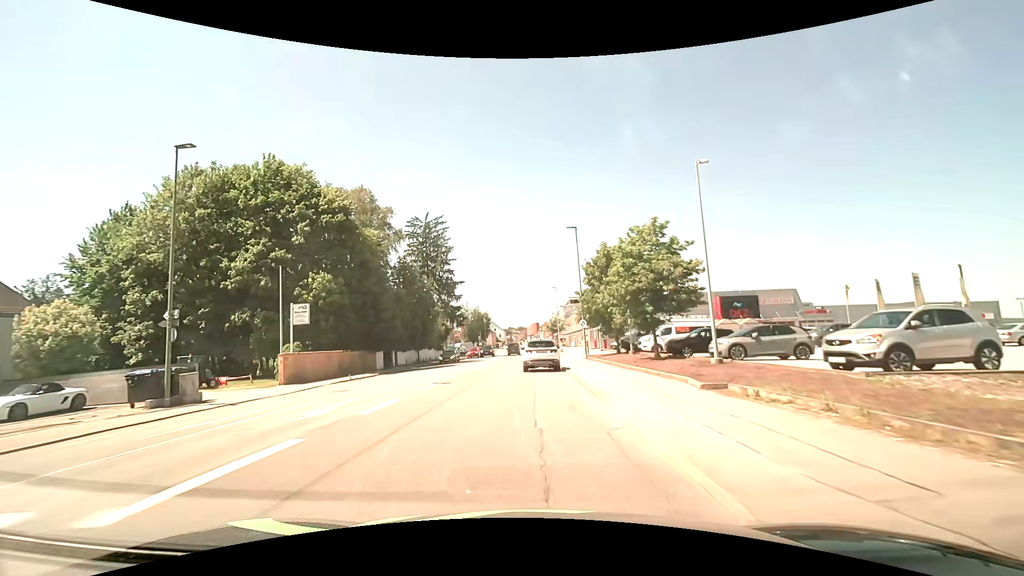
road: tertiary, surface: asphalt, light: Day
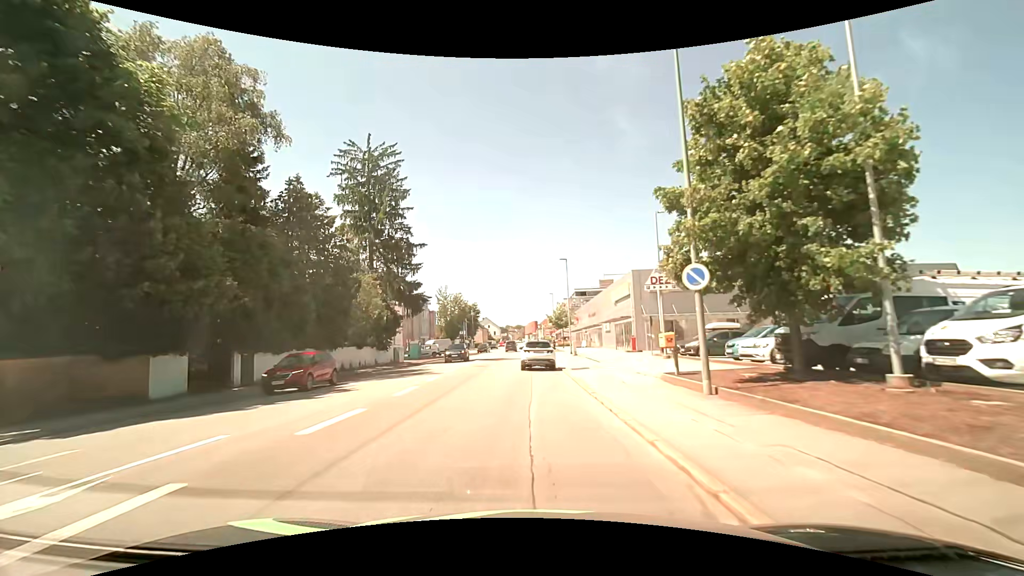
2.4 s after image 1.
(0.0, +26.5) m; 0°
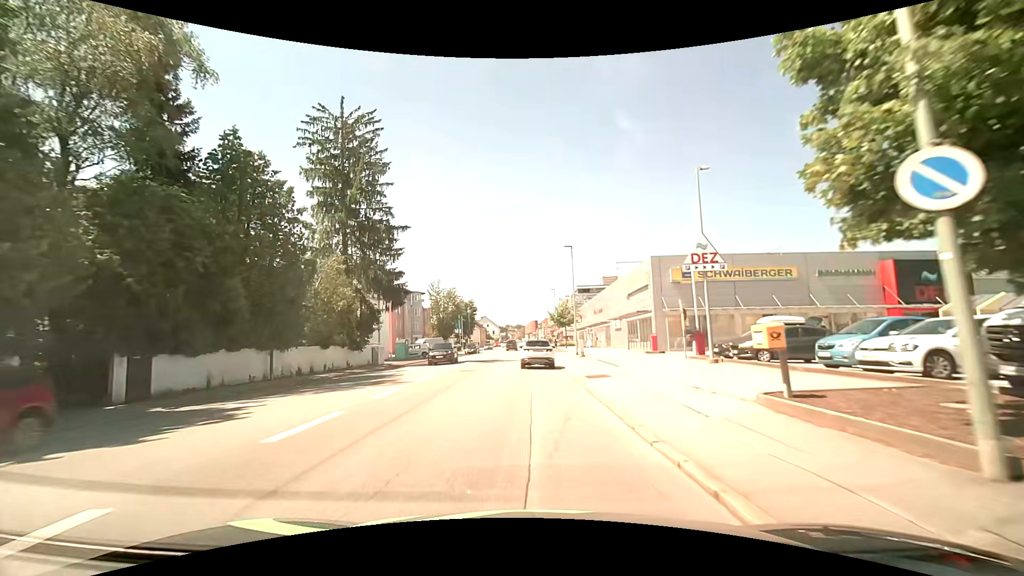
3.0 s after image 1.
(0.0, +6.9) m; 0°
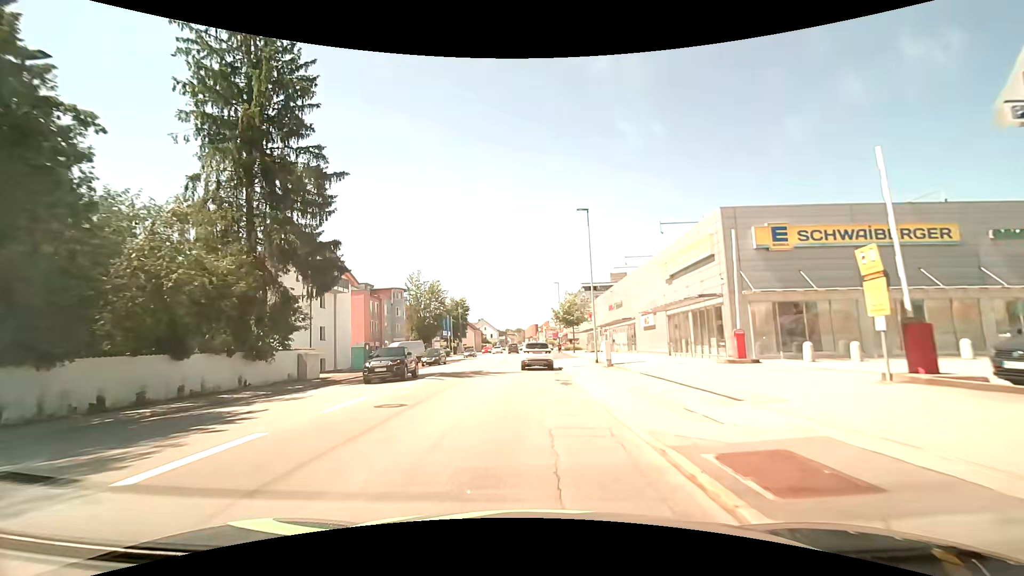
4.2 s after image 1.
(-0.1, +14.0) m; -1°
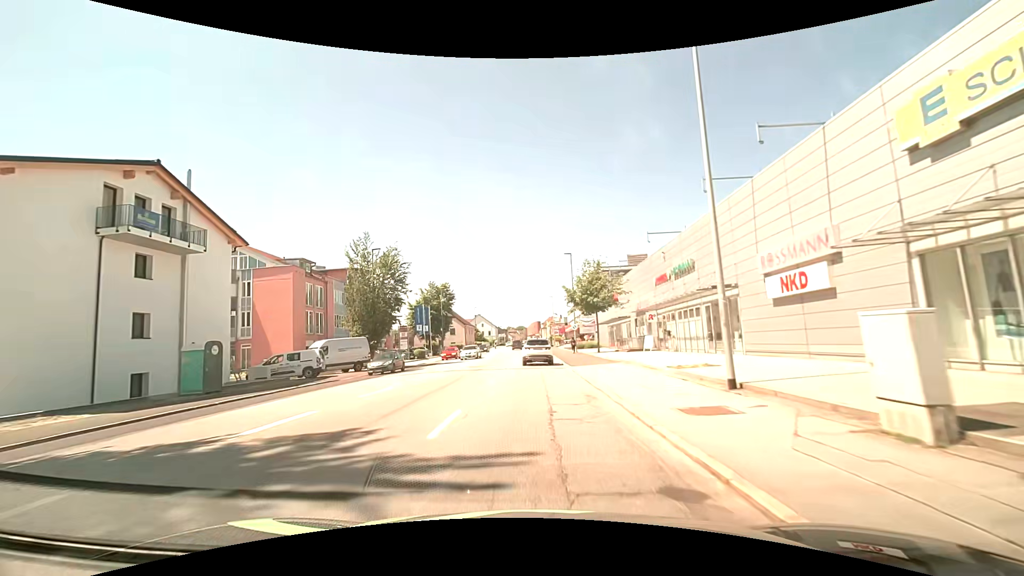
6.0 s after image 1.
(0.0, +21.6) m; 0°
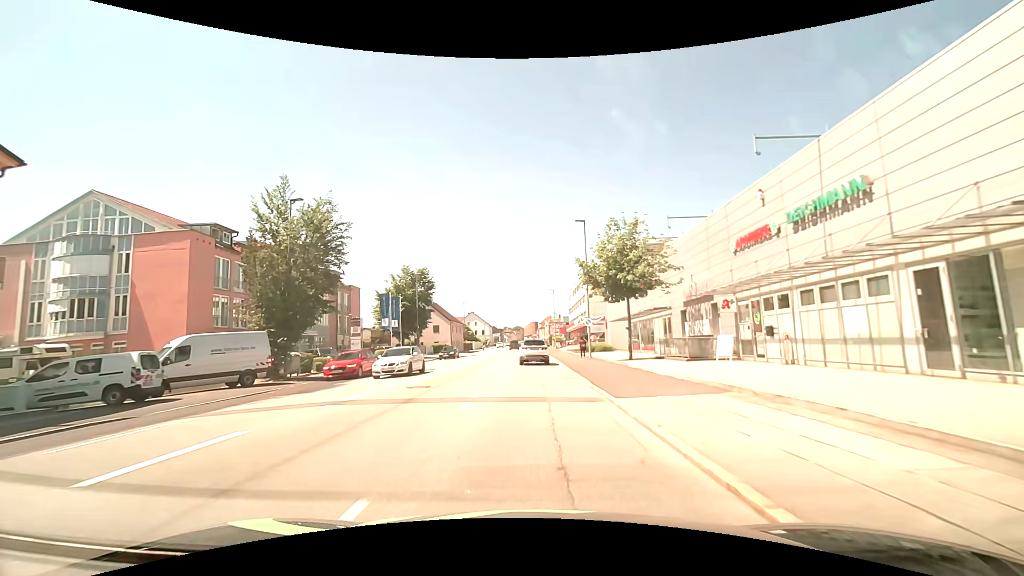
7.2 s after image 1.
(0.0, +14.7) m; +1°
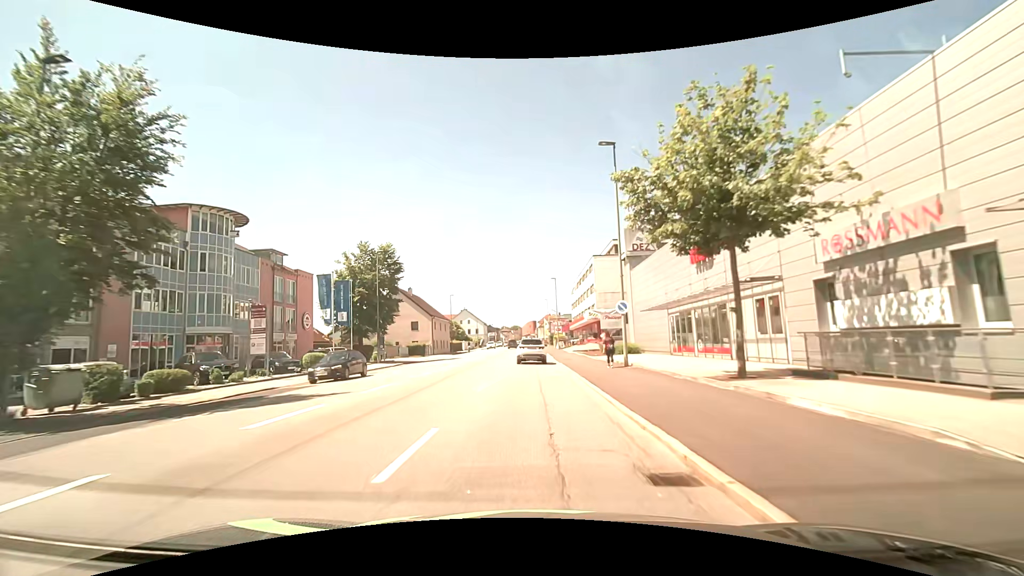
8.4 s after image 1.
(-0.1, +14.8) m; 0°
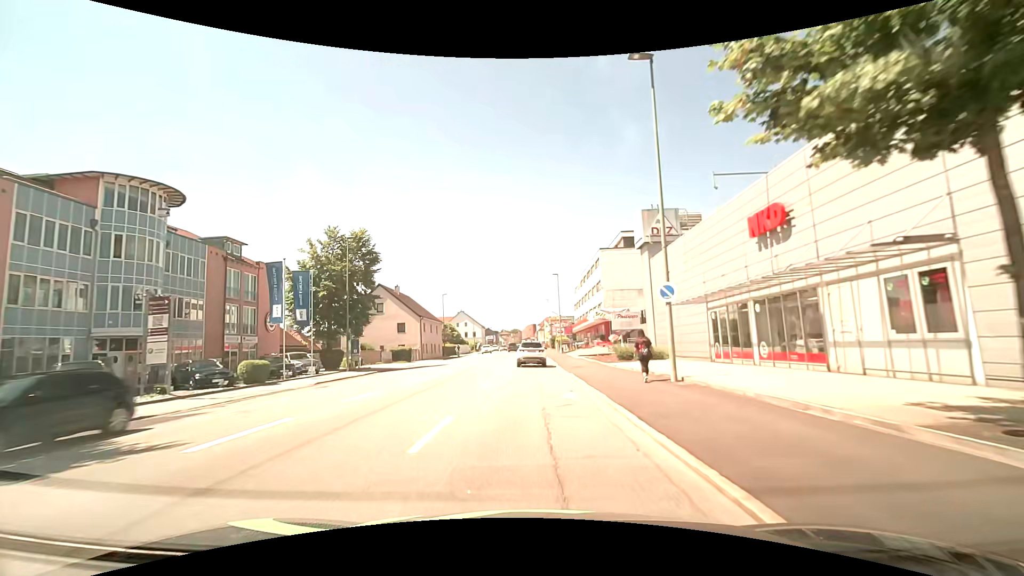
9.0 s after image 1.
(0.0, +7.4) m; 0°
(0, +10) (0, +20) (0, +30) (0, +40) (0, +50) (0, +60) (0, +70) (0, +80) (0, +90) (0, +100) m
